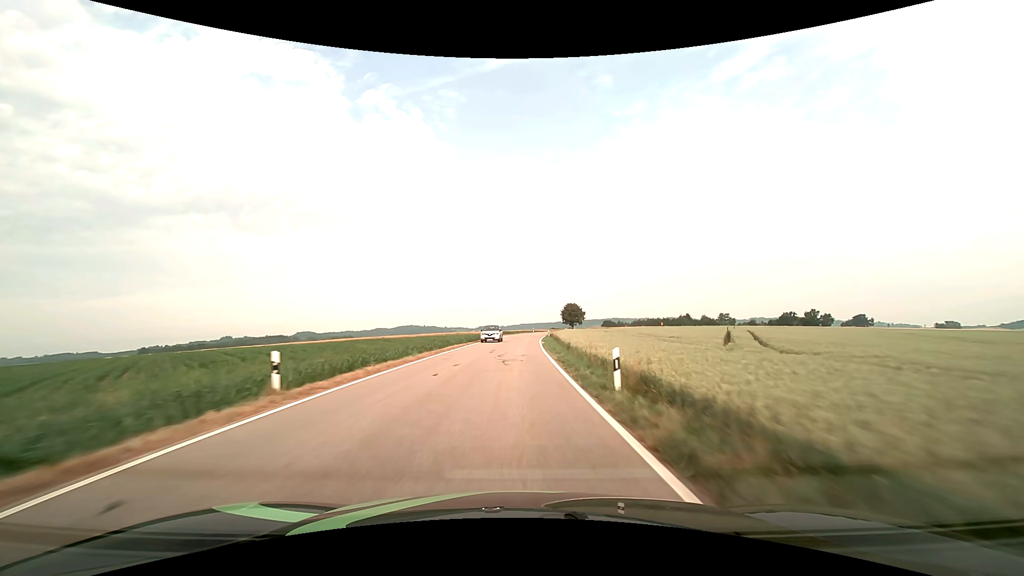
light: Day
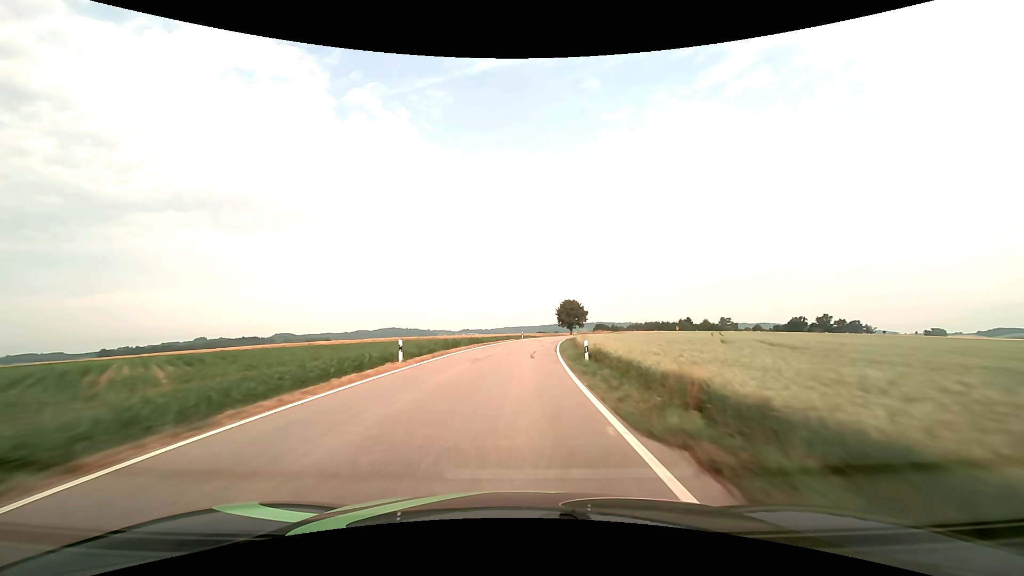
(+0.4, +41.1) m; +2°
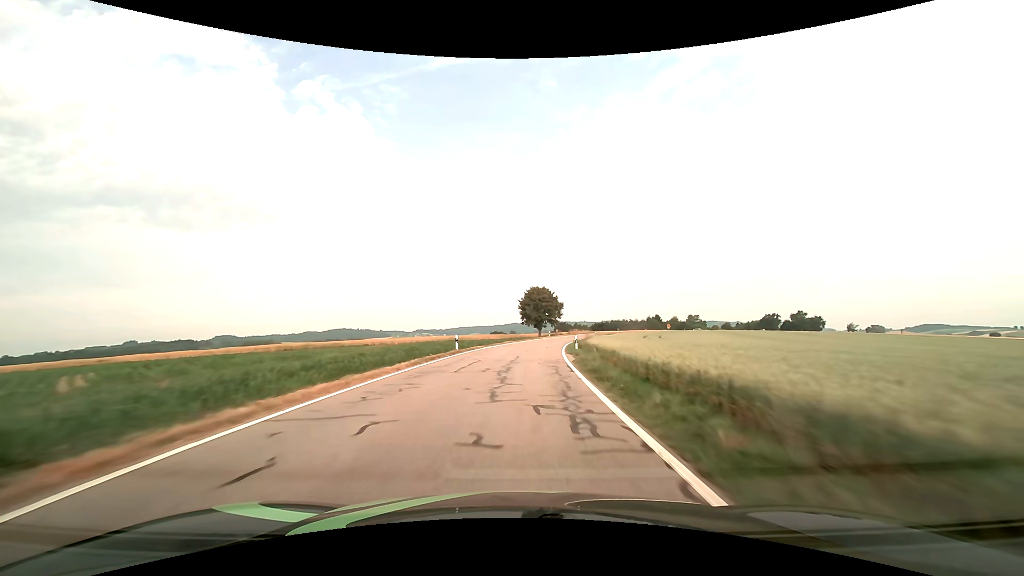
(+1.5, +40.0) m; +5°
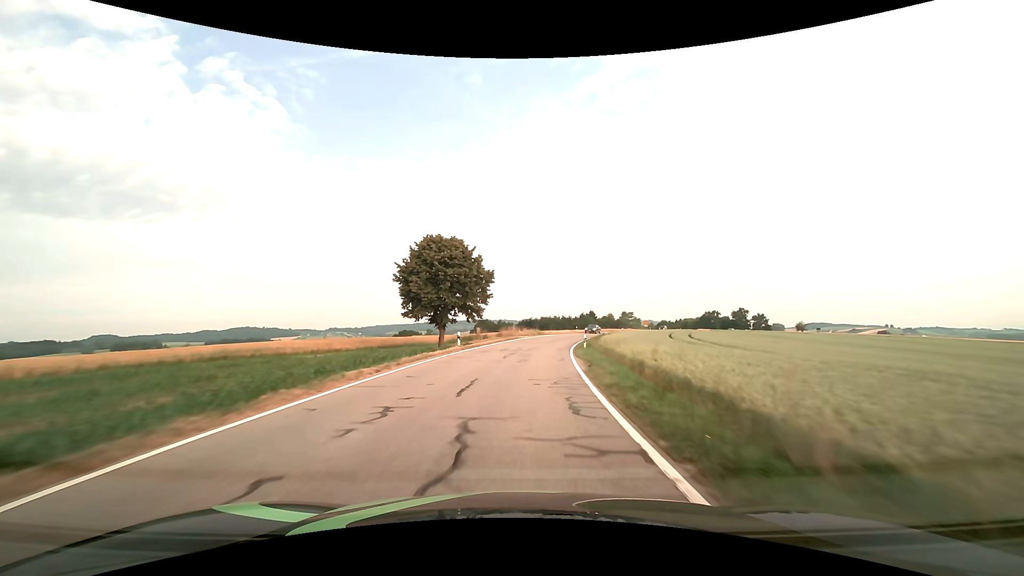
(+3.9, +51.0) m; +9°
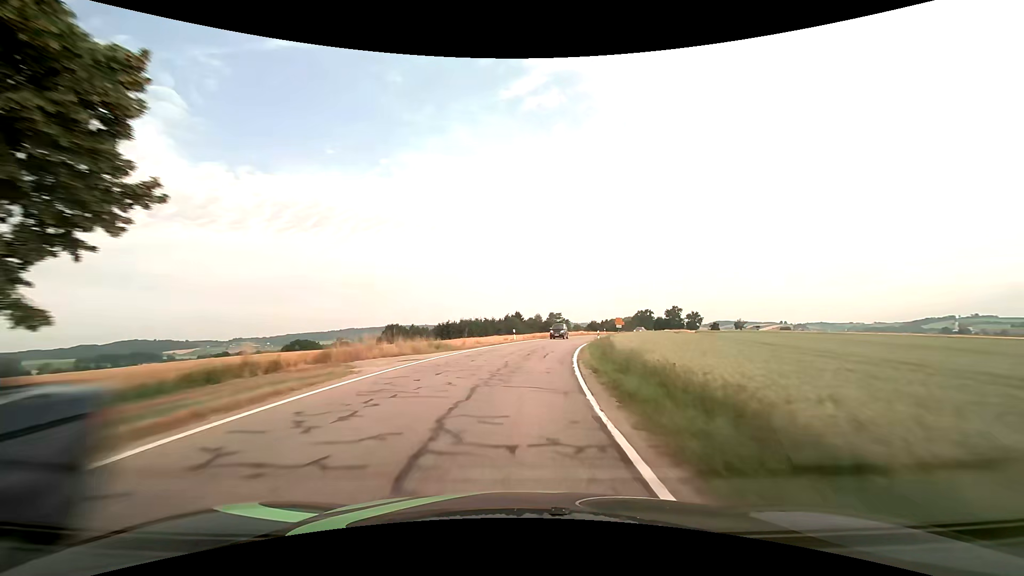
(+2.7, +36.1) m; +9°
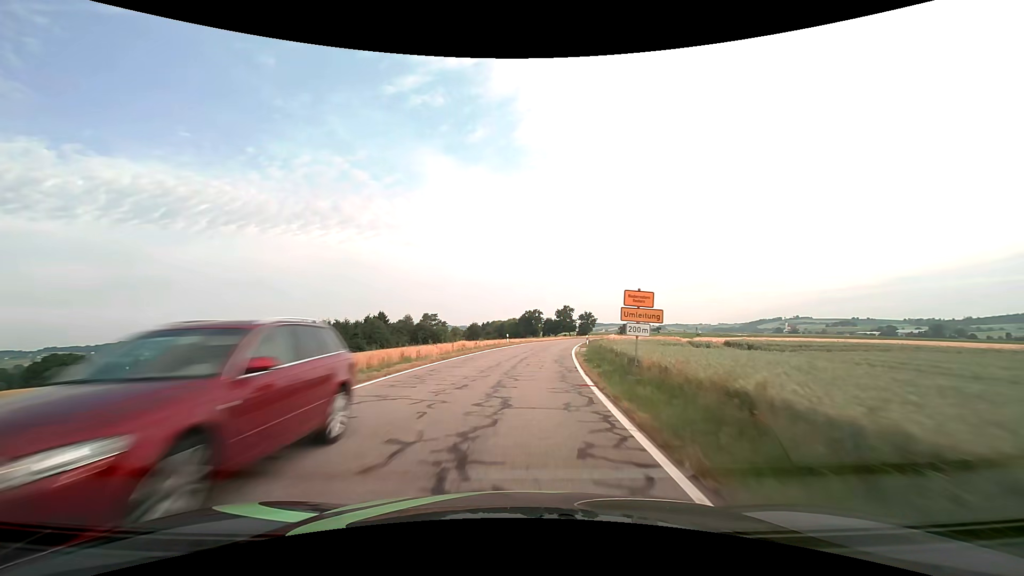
(+5.3, +46.3) m; +14°
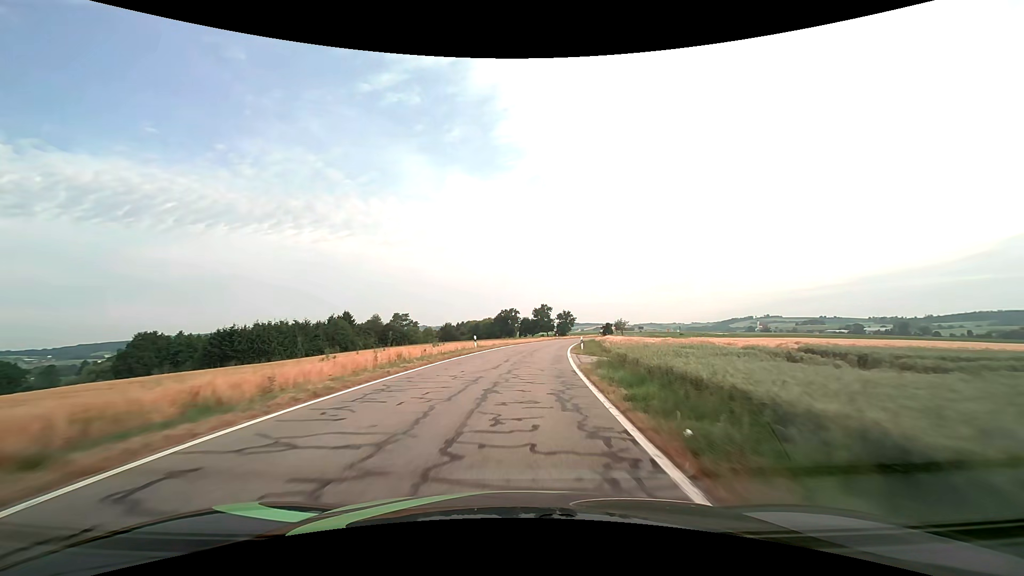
(+0.2, +11.8) m; +3°
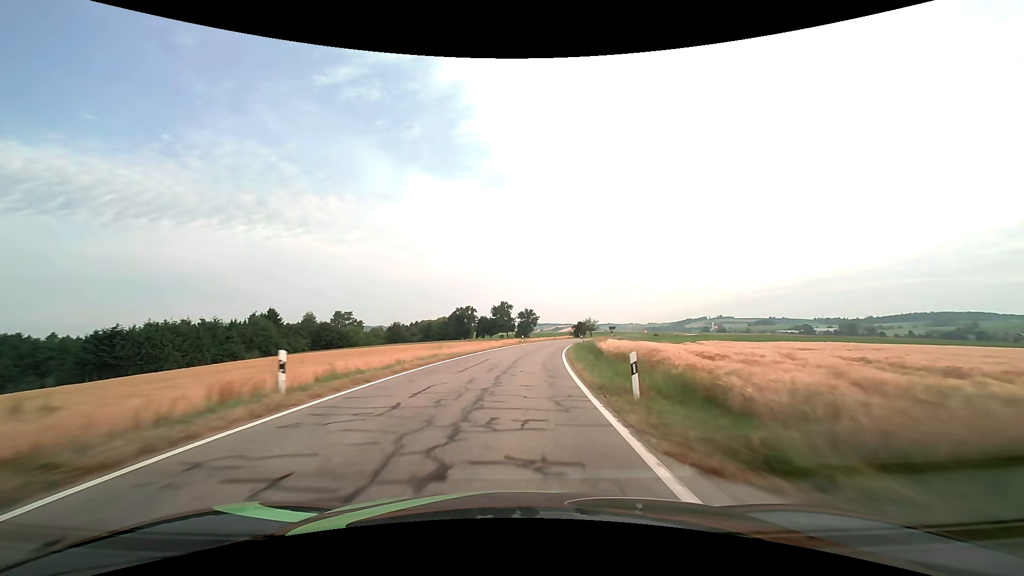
(+0.9, +23.9) m; +4°
(0, +10) (+1, +20) (+1, +30) (+2, +40) (+3, +50) (+5, +60) (+7, +70) (+9, +79) (+12, +89) (+14, +99) m
